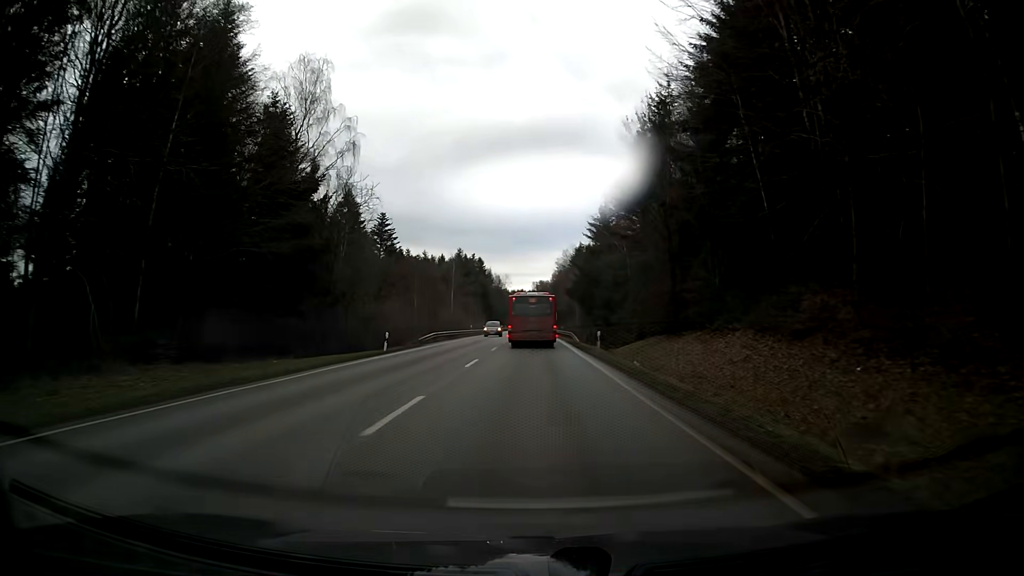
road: secondary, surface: asphalt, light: Day
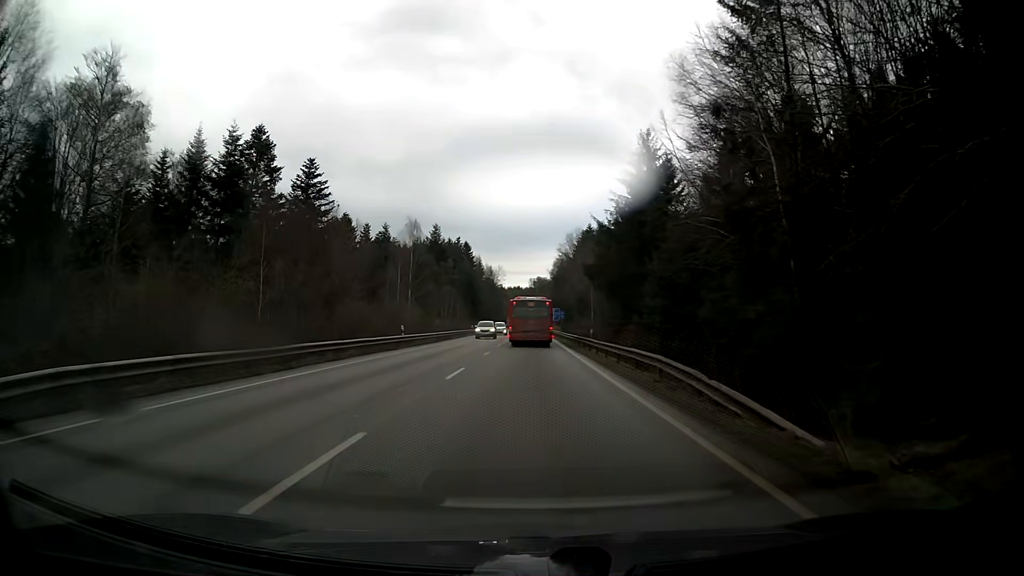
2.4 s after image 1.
(+0.1, +40.4) m; 0°
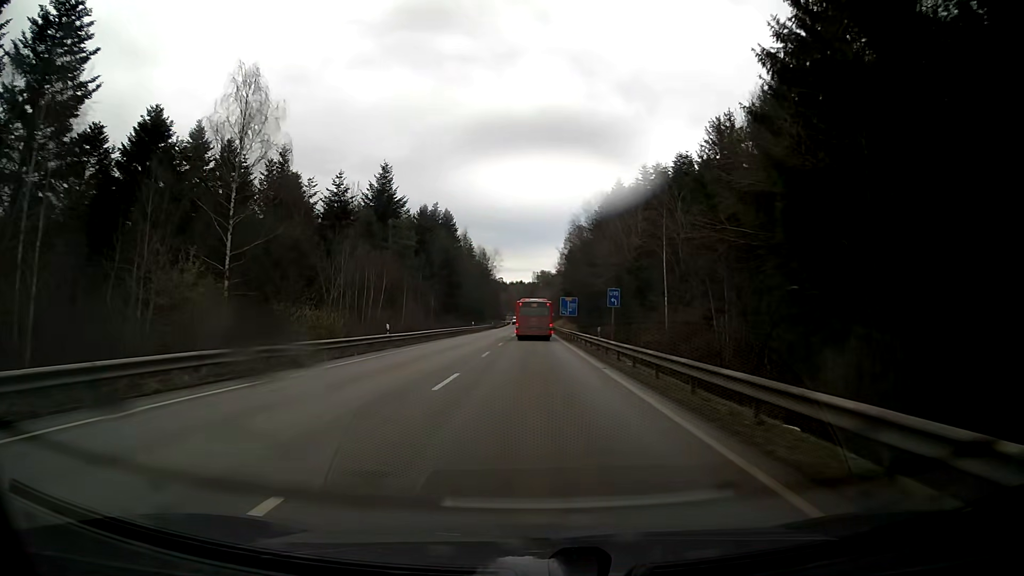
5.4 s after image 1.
(-0.2, +51.6) m; 0°
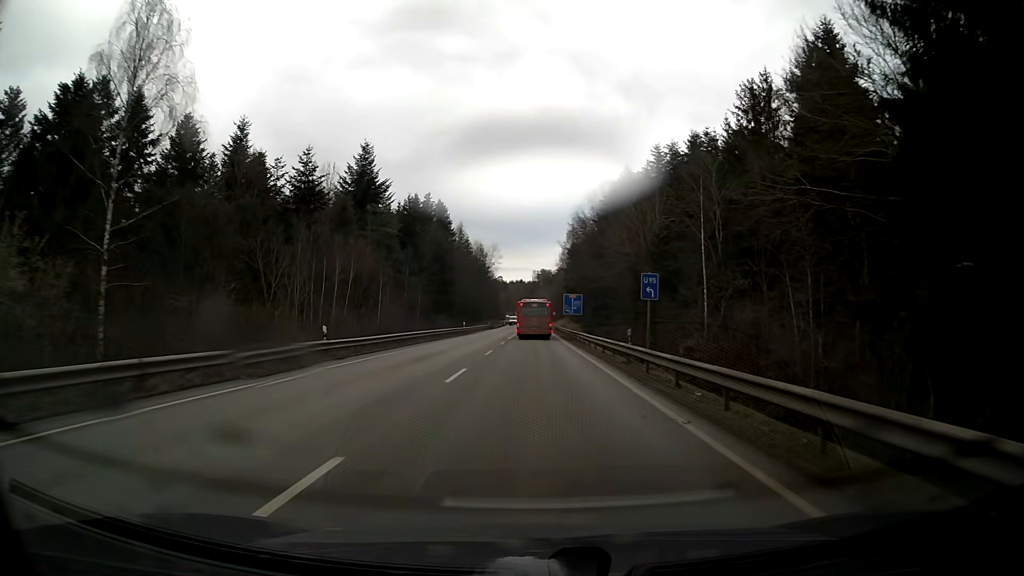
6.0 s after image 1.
(0.0, +10.5) m; 0°
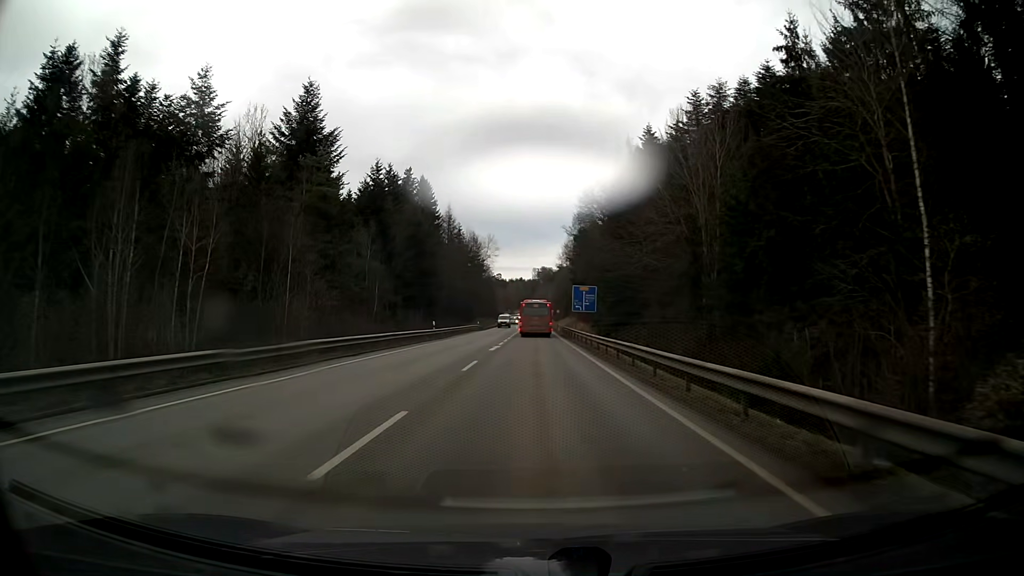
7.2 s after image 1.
(0.0, +21.1) m; 0°
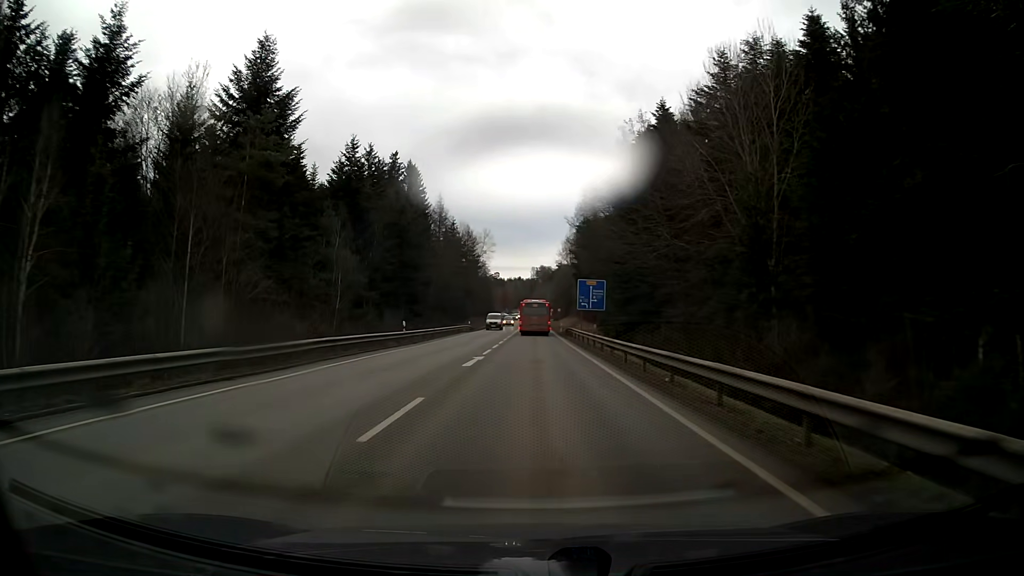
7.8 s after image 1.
(0.0, +10.6) m; 0°
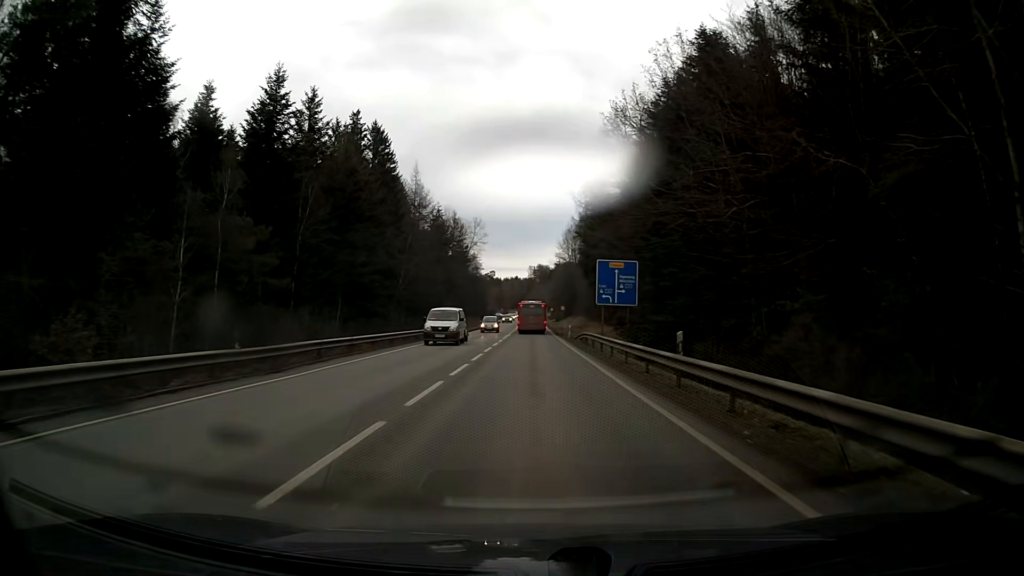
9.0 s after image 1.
(+0.1, +21.3) m; 0°
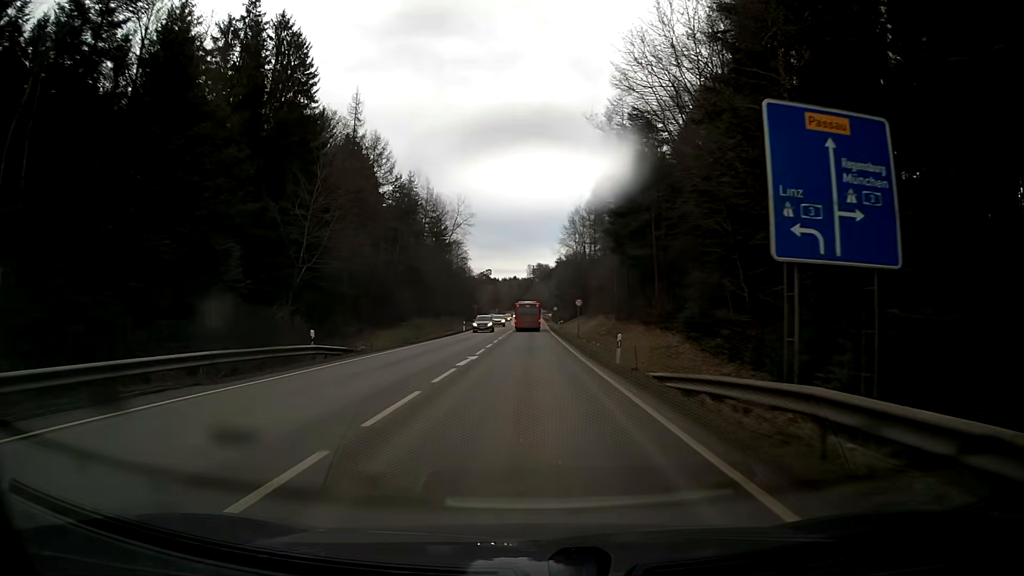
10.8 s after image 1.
(0.0, +32.1) m; 0°
